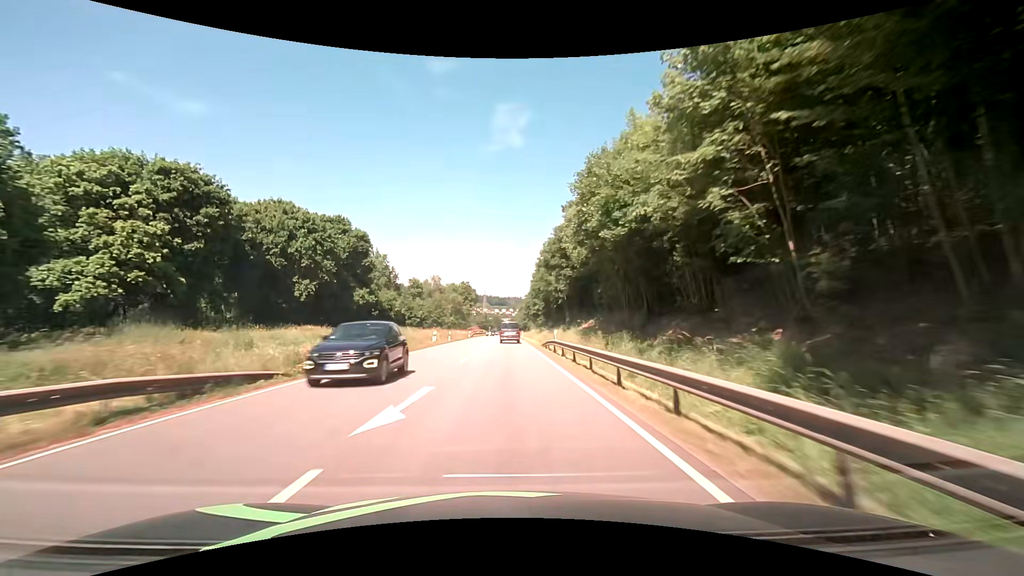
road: primary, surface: asphalt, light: Day
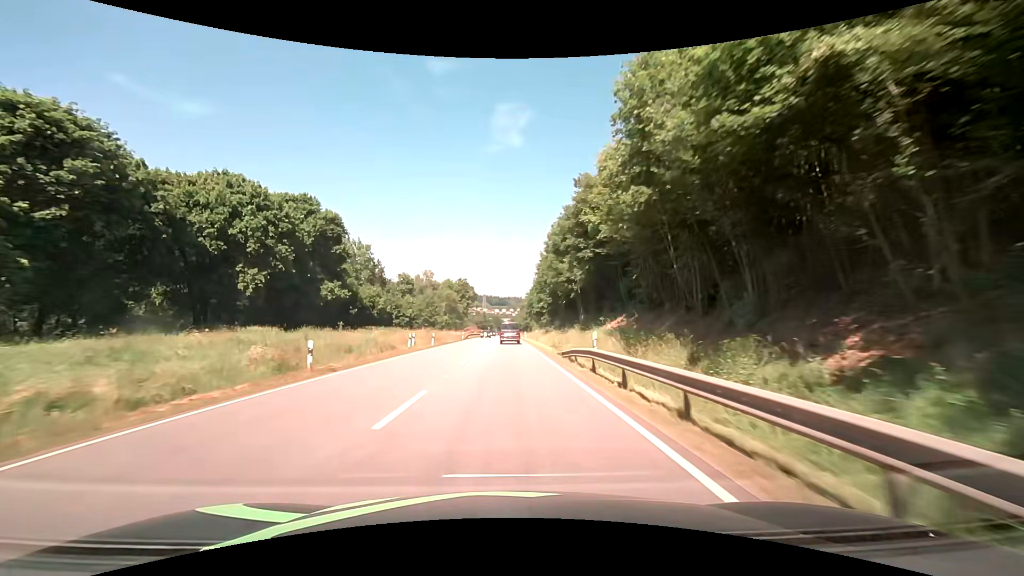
(0.0, +12.5) m; 0°
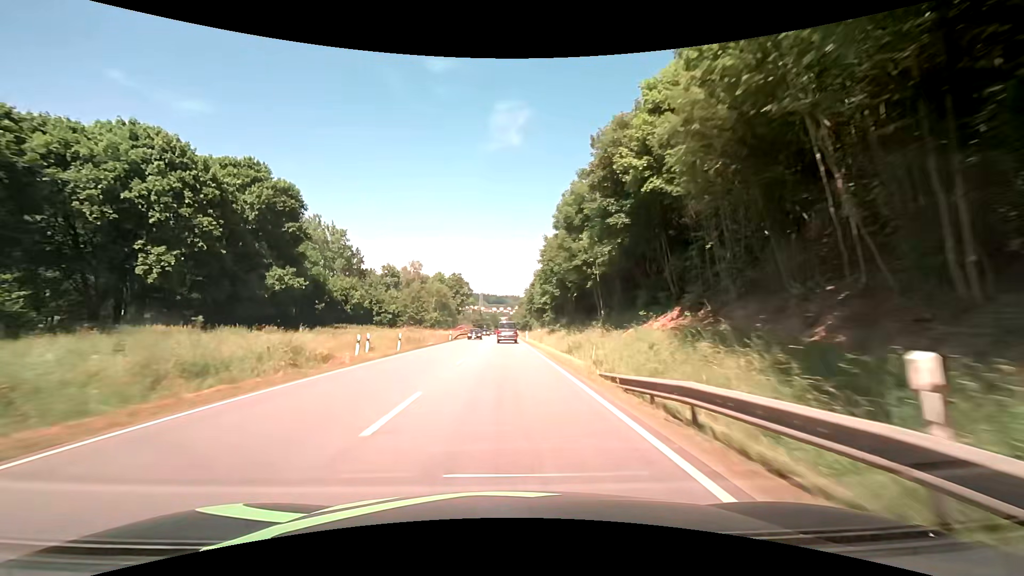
(0.0, +12.5) m; 0°
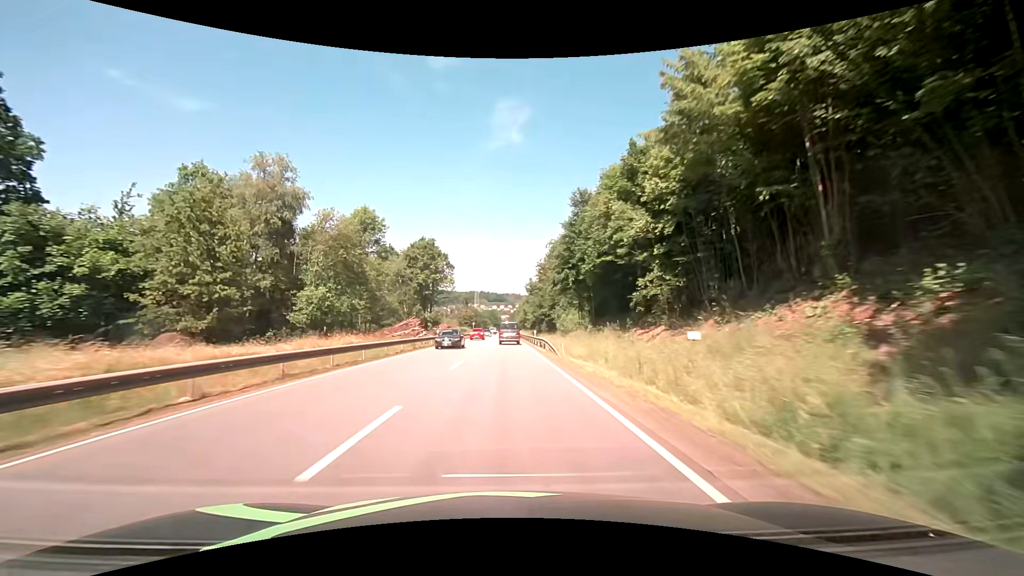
(0.0, +62.6) m; 0°
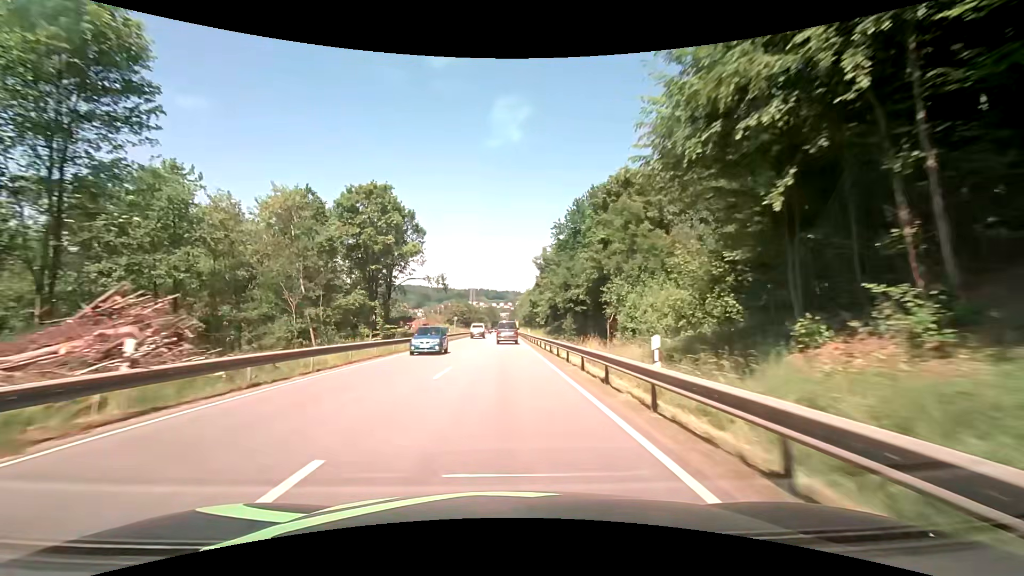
(0.0, +37.7) m; 0°
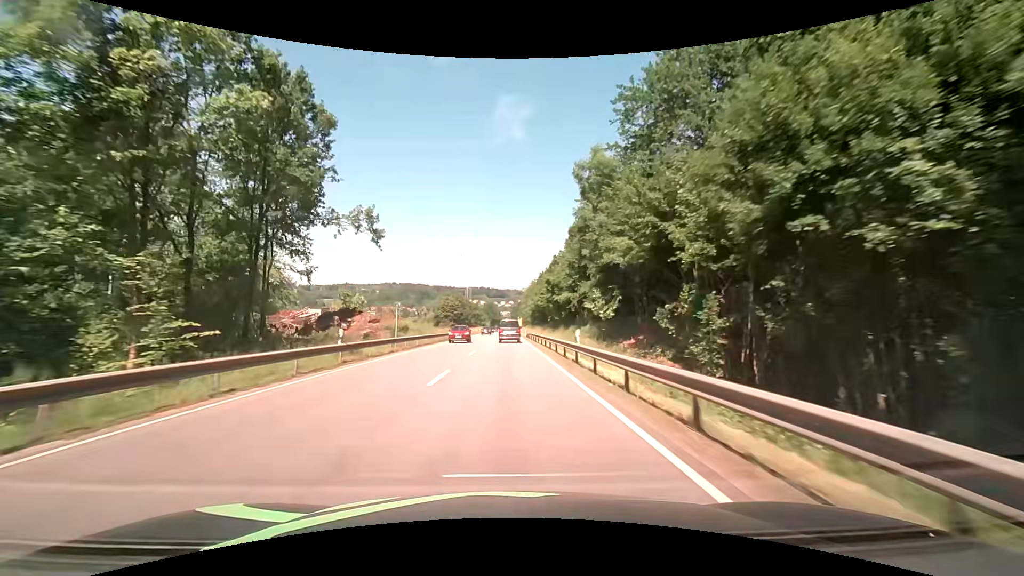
(-0.1, +37.7) m; 0°
(0, +10) (0, +20) (0, +30) (0, +40) (0, +50) (+1, +60) (+1, +70) (+1, +80) (+1, +90) (+1, +100) m
